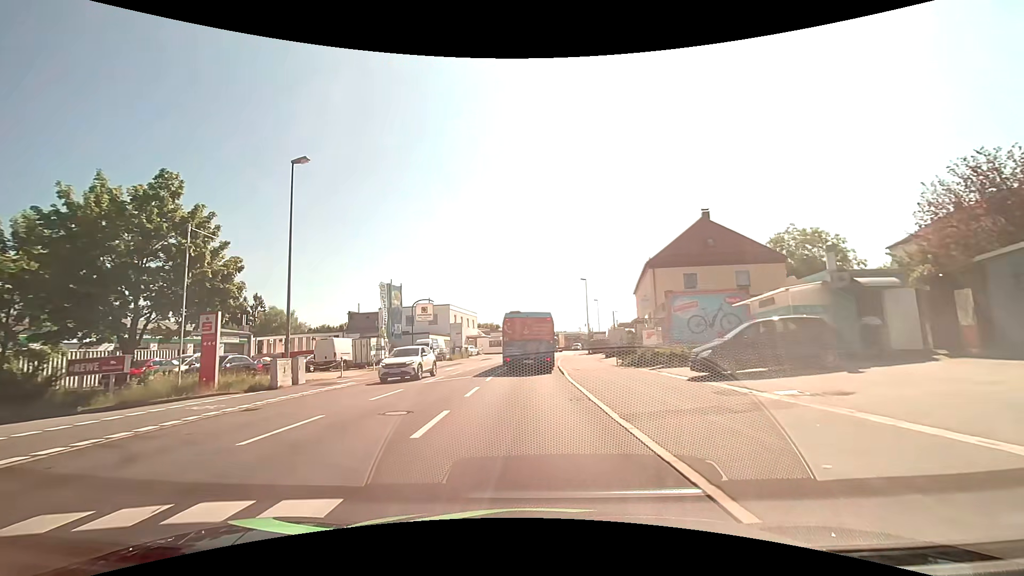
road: tertiary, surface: asphalt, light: Day
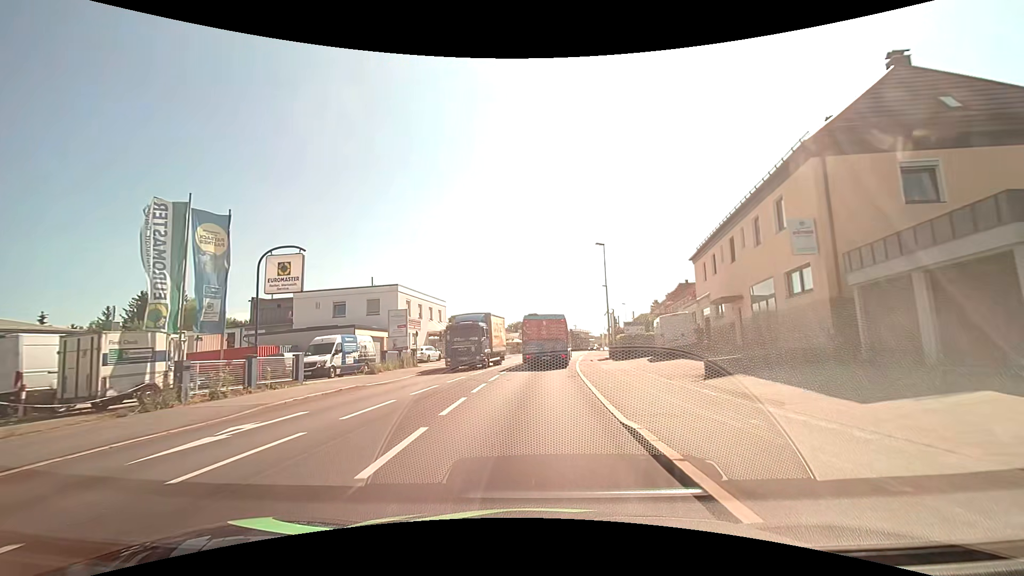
(0.0, +24.2) m; +1°
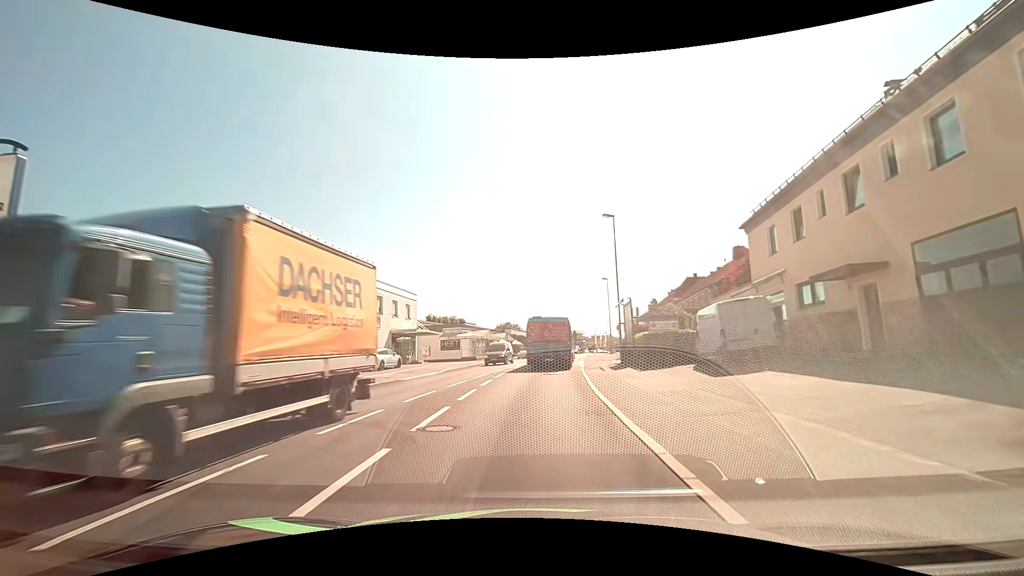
(+0.1, +10.8) m; +1°
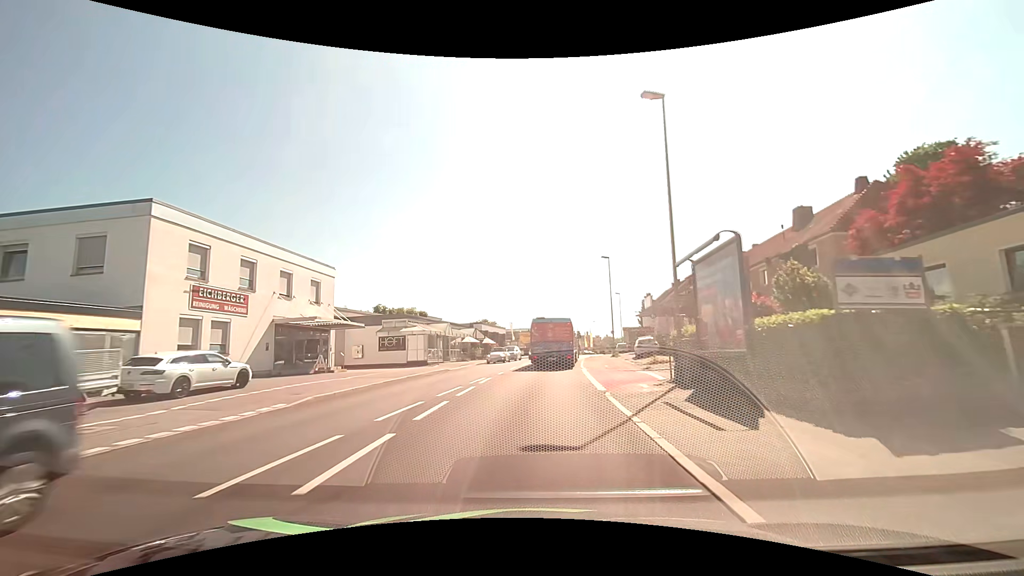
(+0.3, +17.2) m; +3°
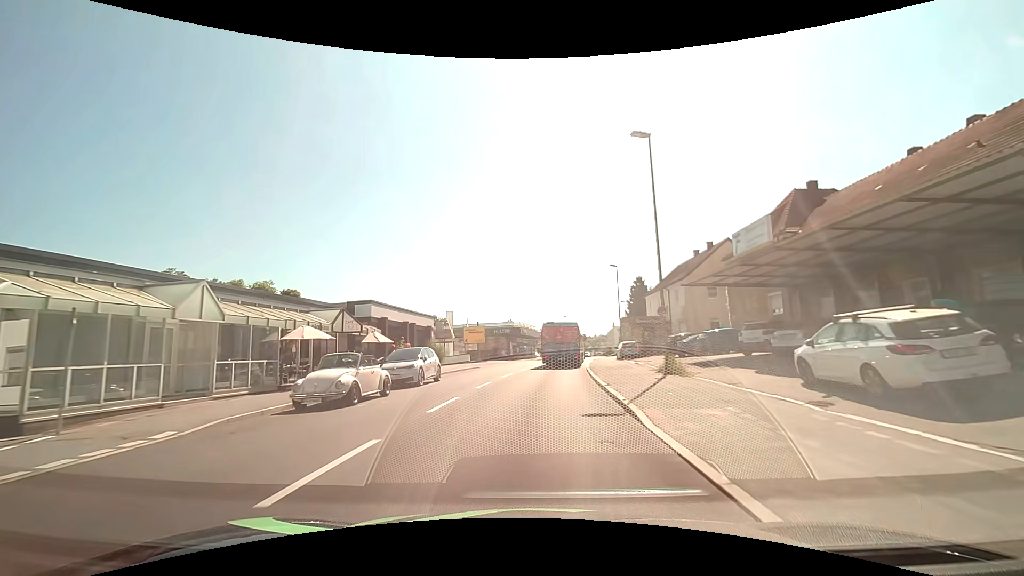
(+0.8, +30.5) m; +4°
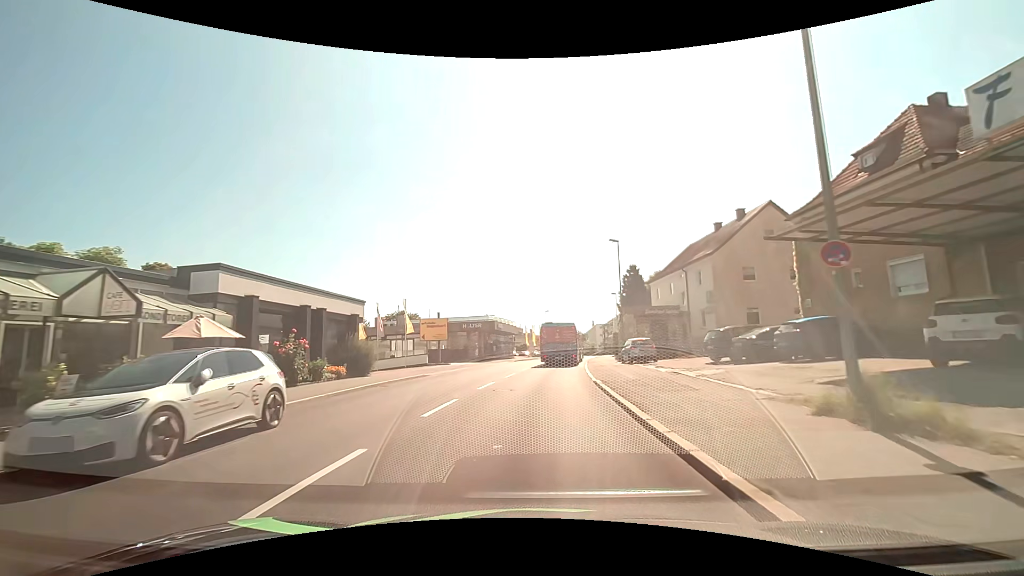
(+0.2, +12.8) m; +2°
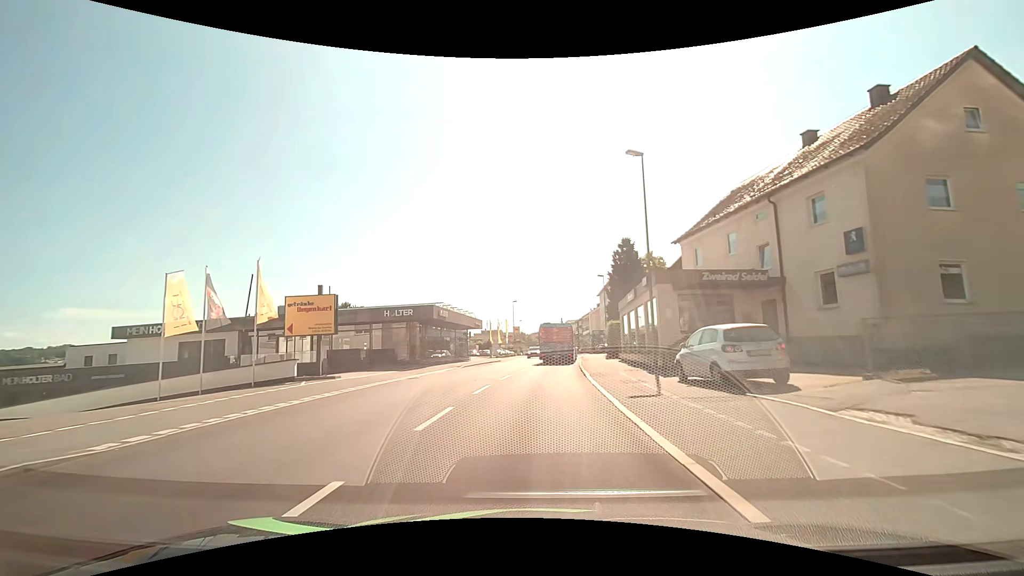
(+0.6, +19.6) m; +4°
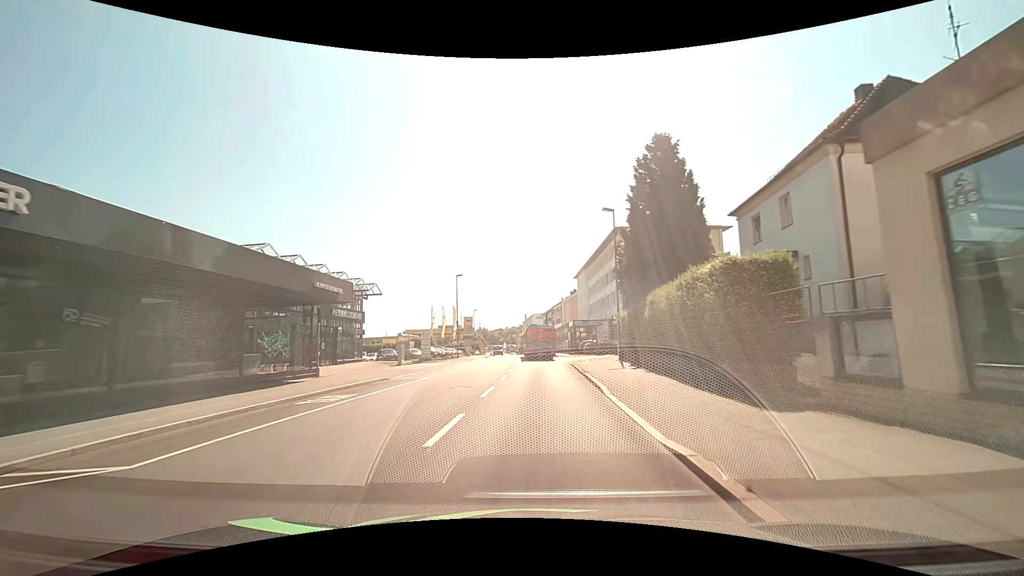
(+1.3, +31.0) m; +4°
(0, +10) (0, +20) (+1, +30) (+1, +40) (-3, +49) (-13, +50) (-23, +50) (-33, +49) (-43, +47) (-53, +46) m
